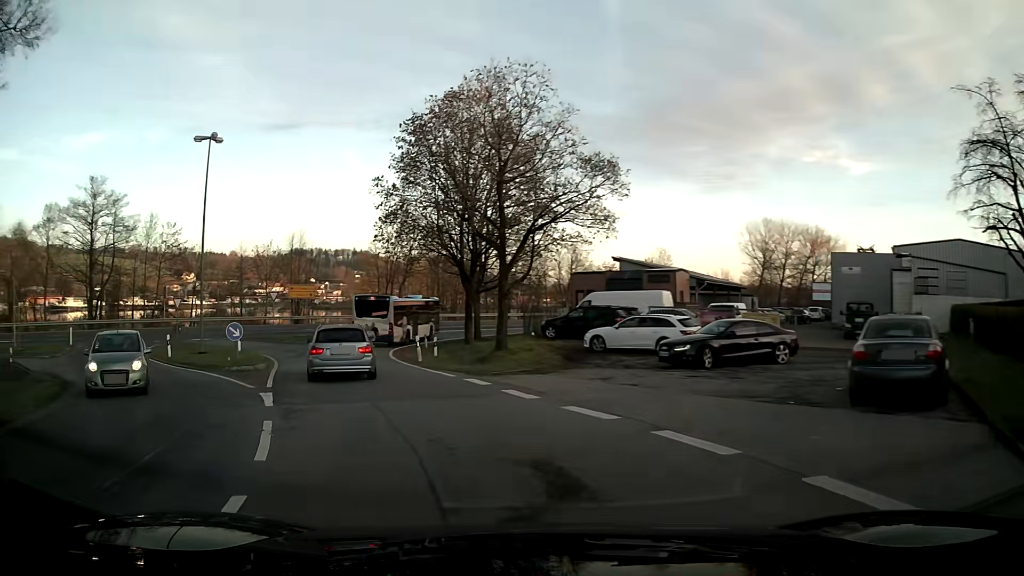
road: unclassified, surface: asphalt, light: Day
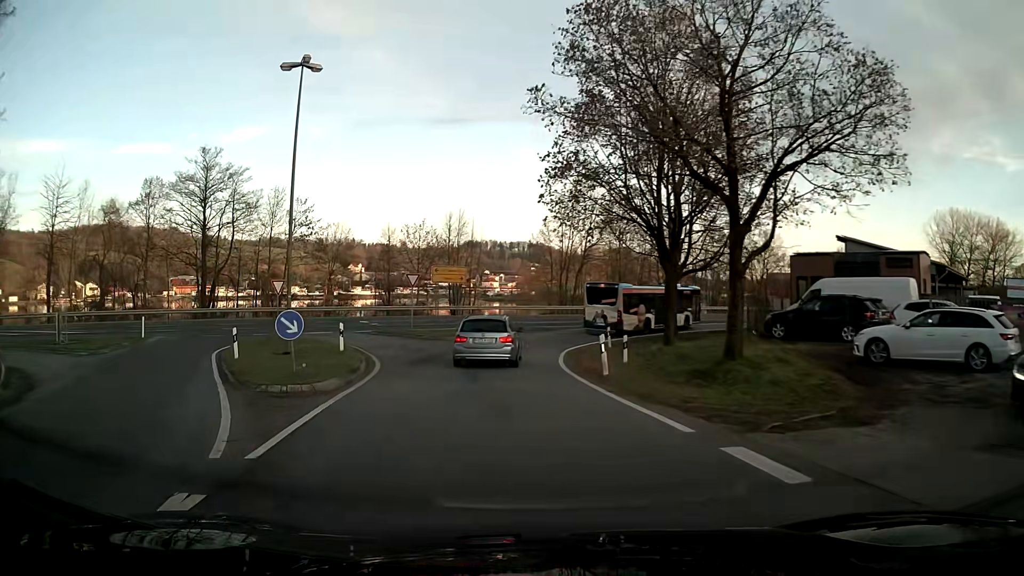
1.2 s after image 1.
(-1.2, +9.7) m; -13°
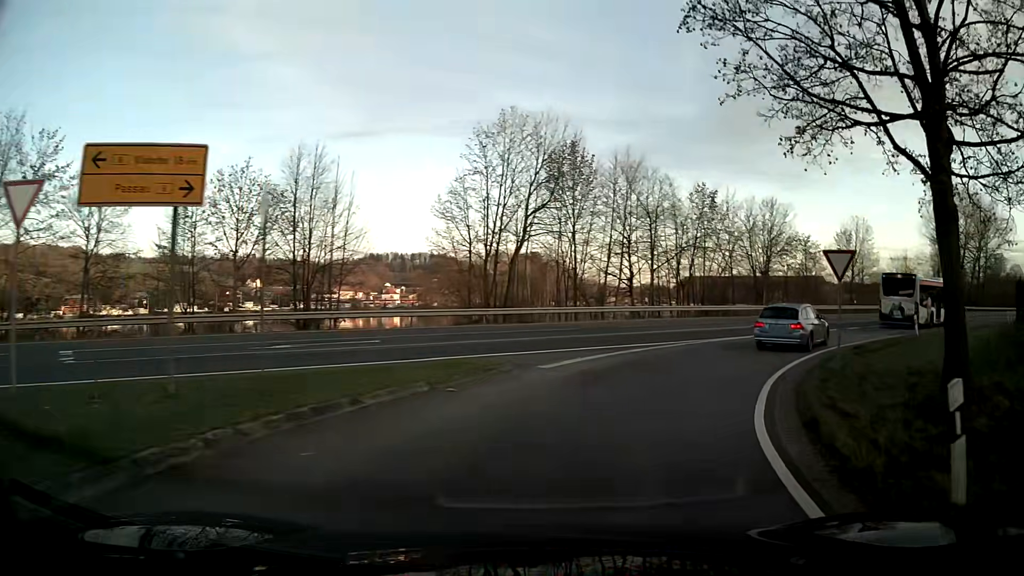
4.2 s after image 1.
(+1.5, +27.8) m; +15°
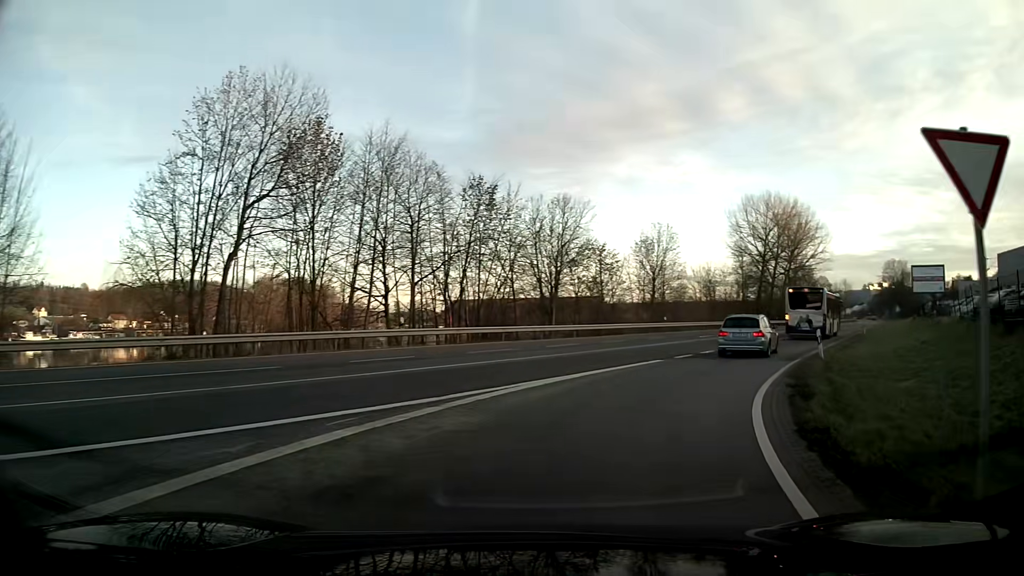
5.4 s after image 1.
(+2.0, +11.2) m; +20°
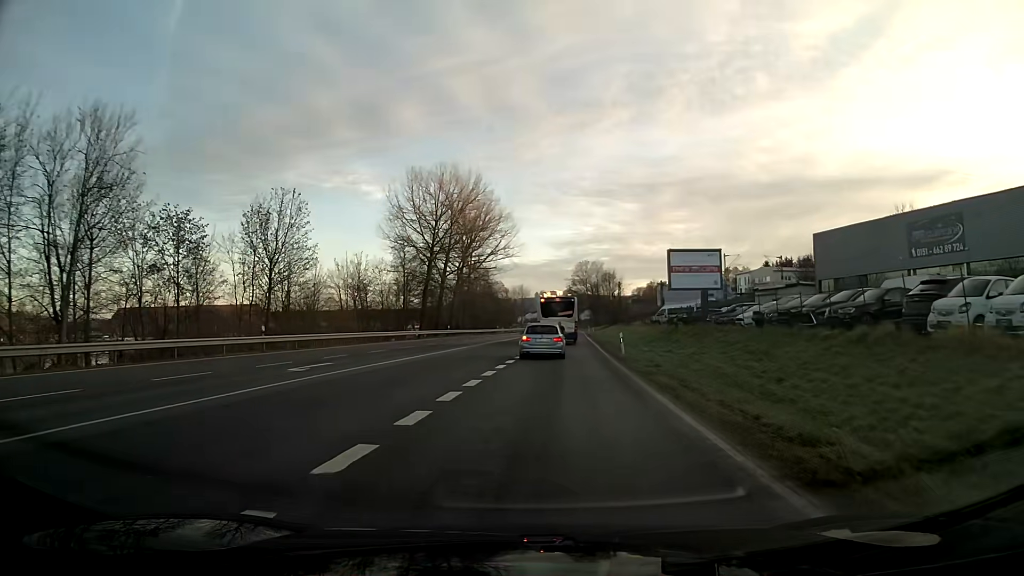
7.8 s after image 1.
(+6.5, +23.8) m; +24°
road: primary
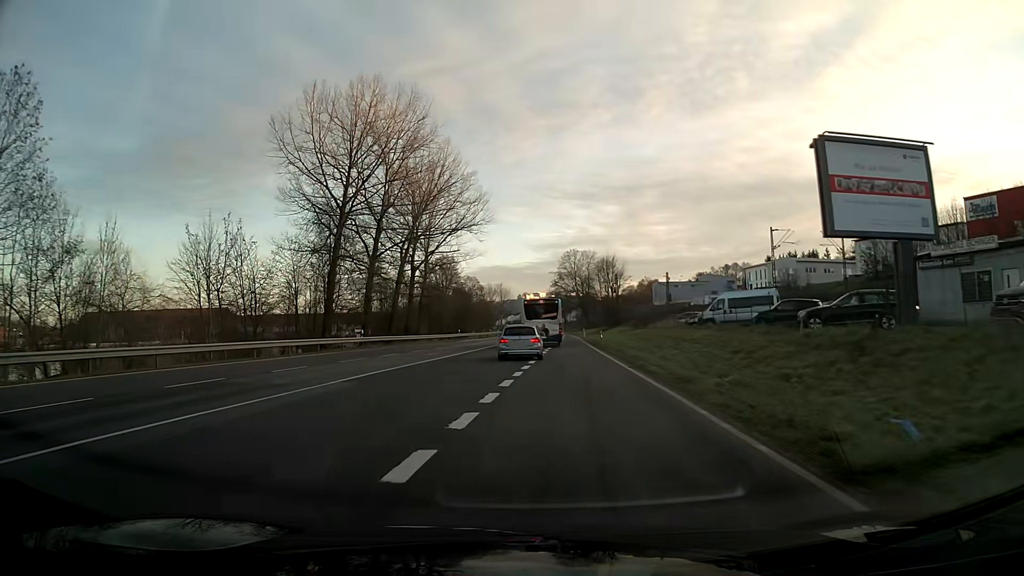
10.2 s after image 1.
(+0.6, +30.7) m; 0°
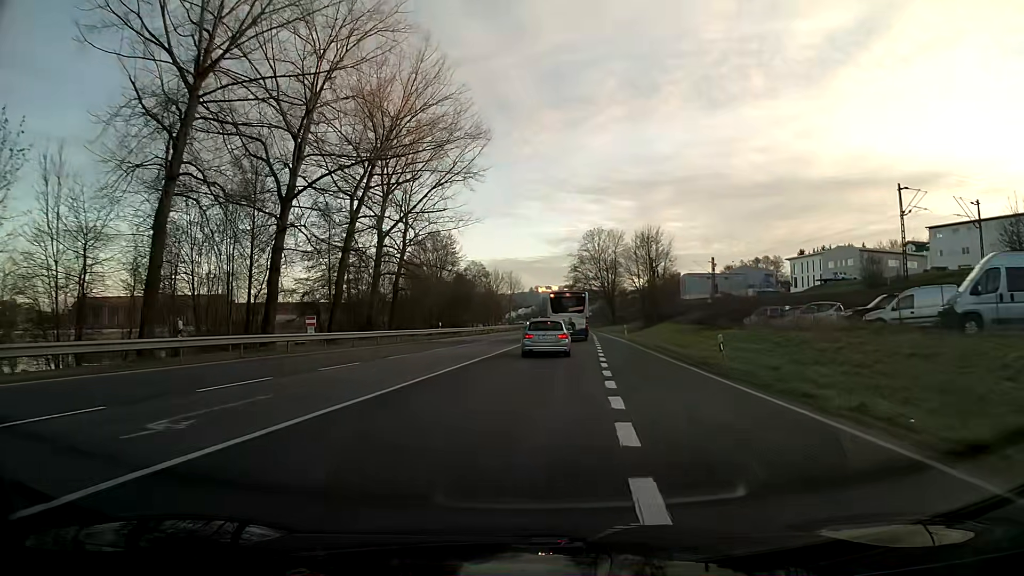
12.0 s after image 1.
(-0.2, +26.5) m; 0°
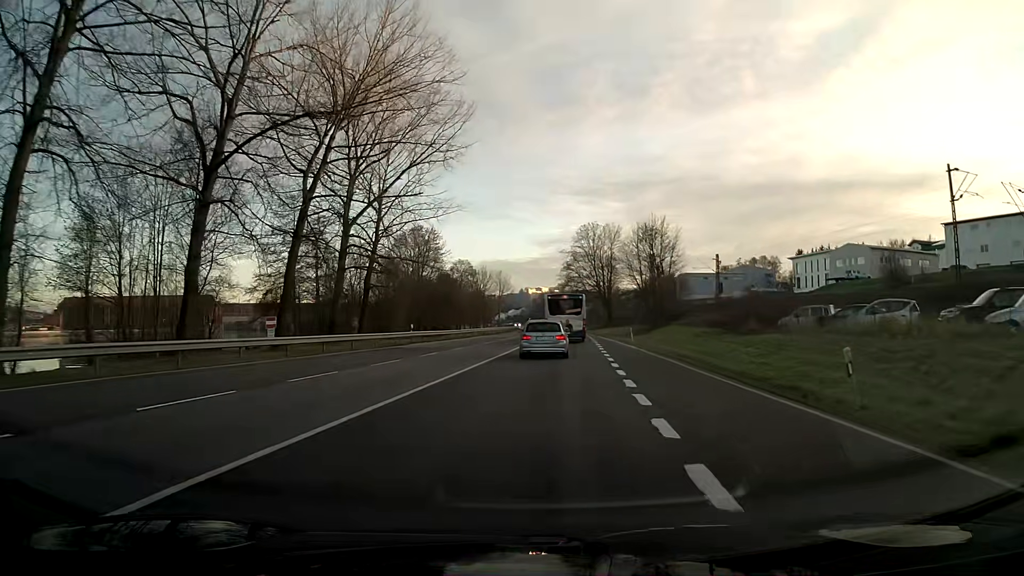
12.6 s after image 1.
(+0.1, +8.6) m; +1°
